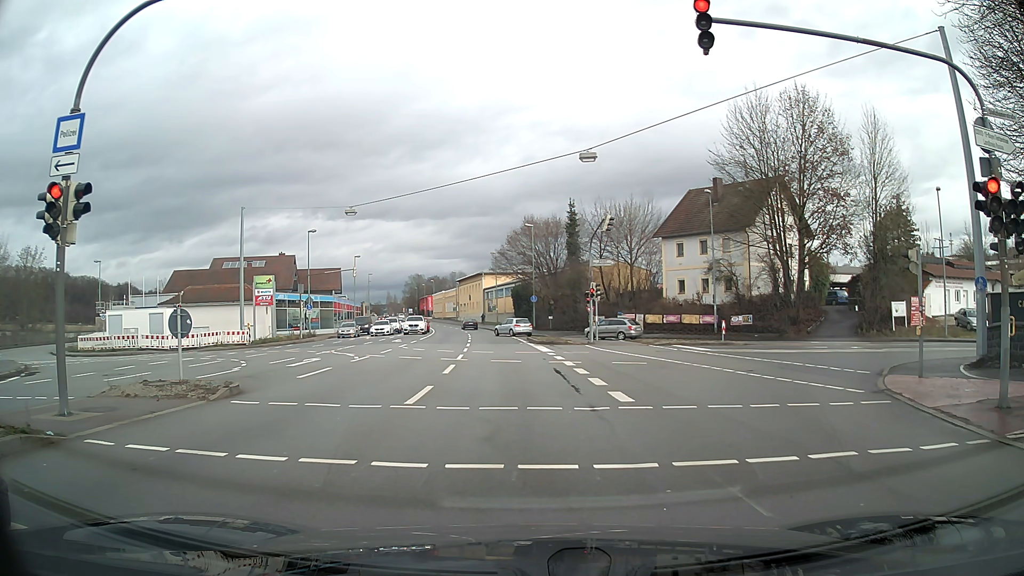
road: primary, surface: asphalt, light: Day
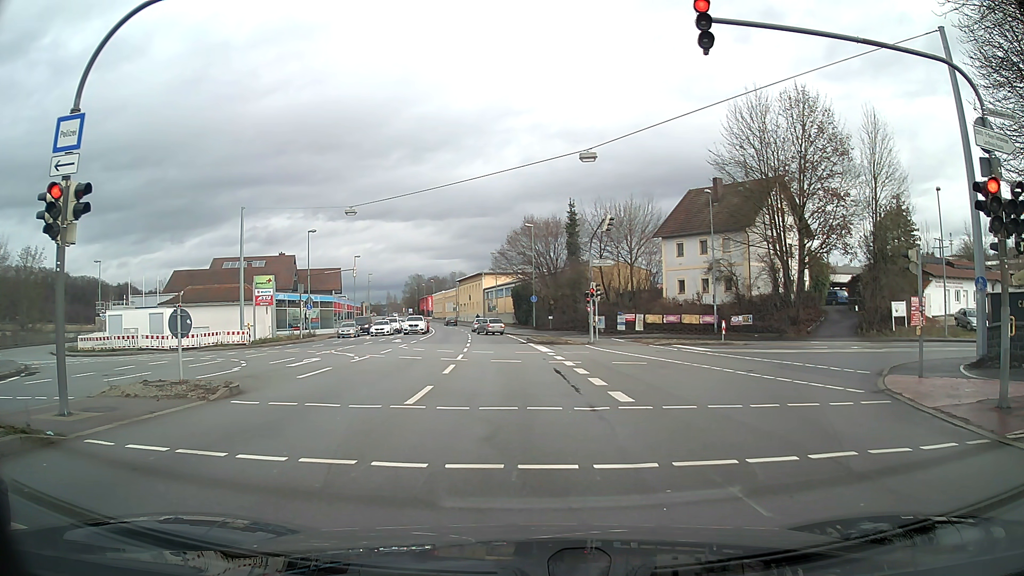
(0.0, 0.0) m; 0°
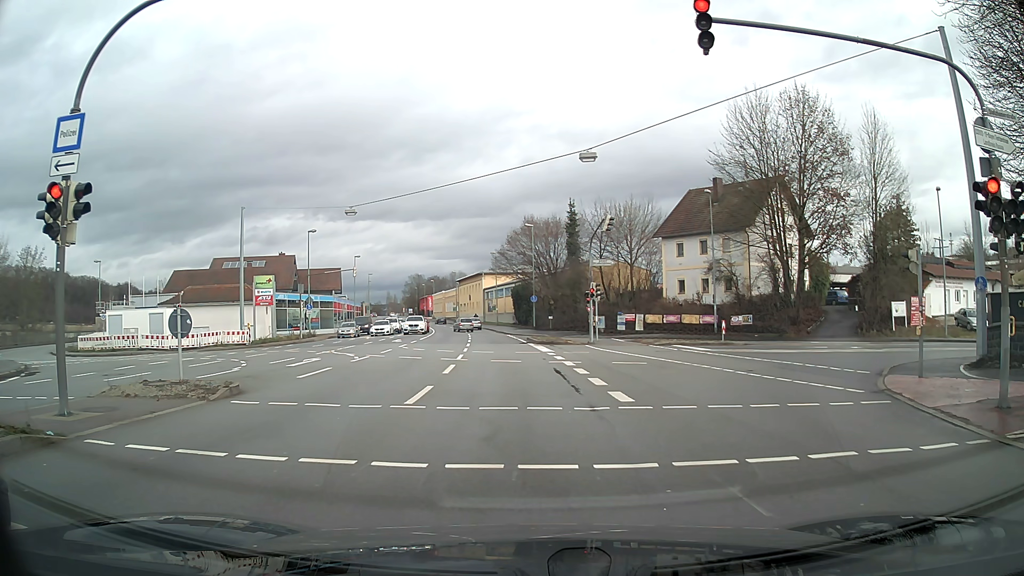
(0.0, 0.0) m; 0°
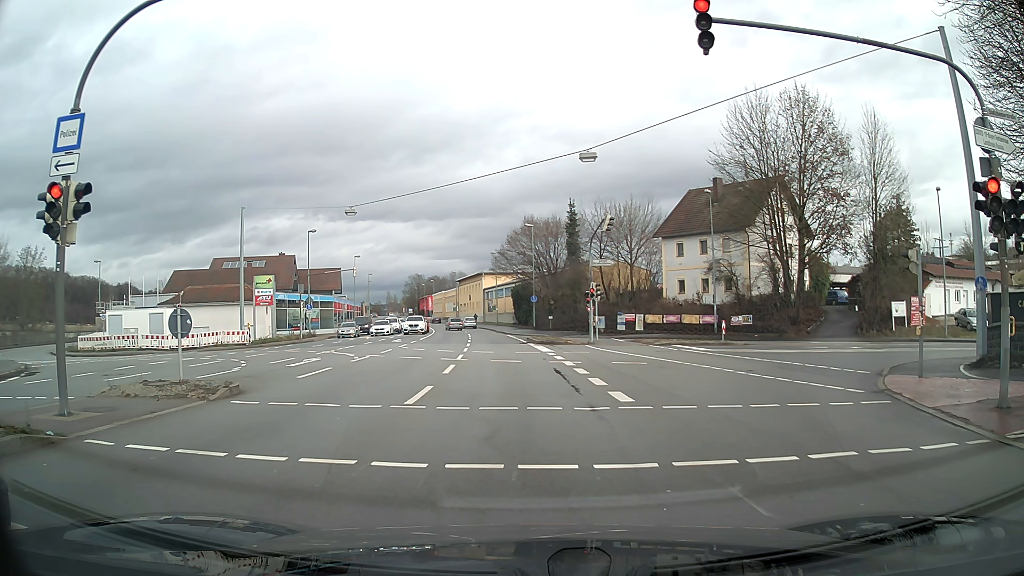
(0.0, 0.0) m; 0°
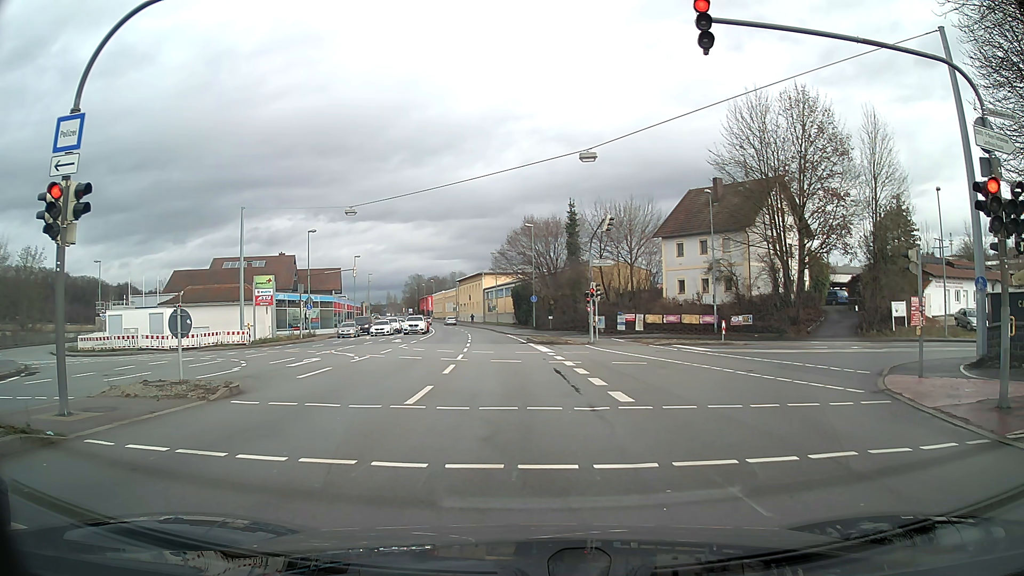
(0.0, 0.0) m; 0°
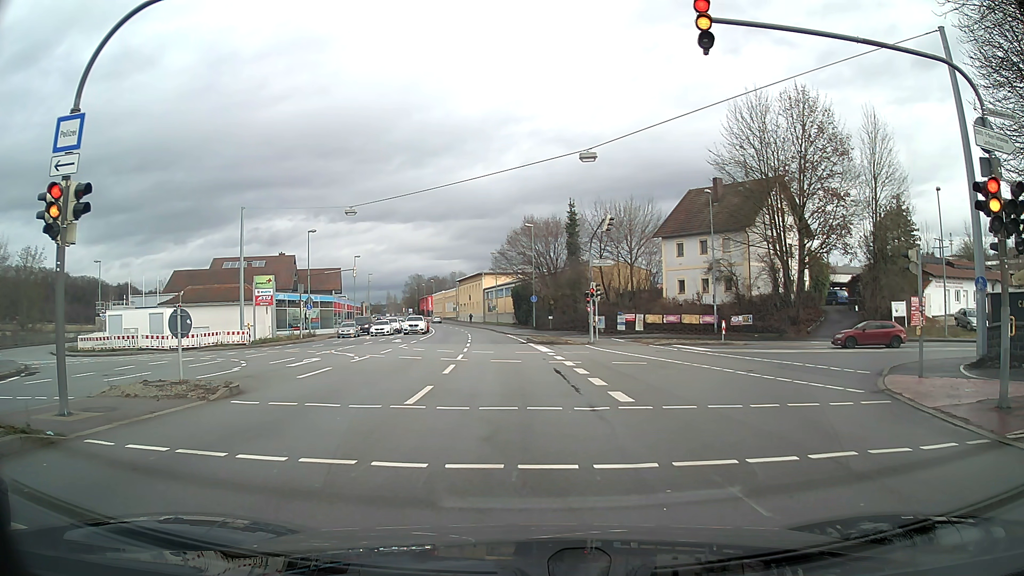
(0.0, 0.0) m; 0°
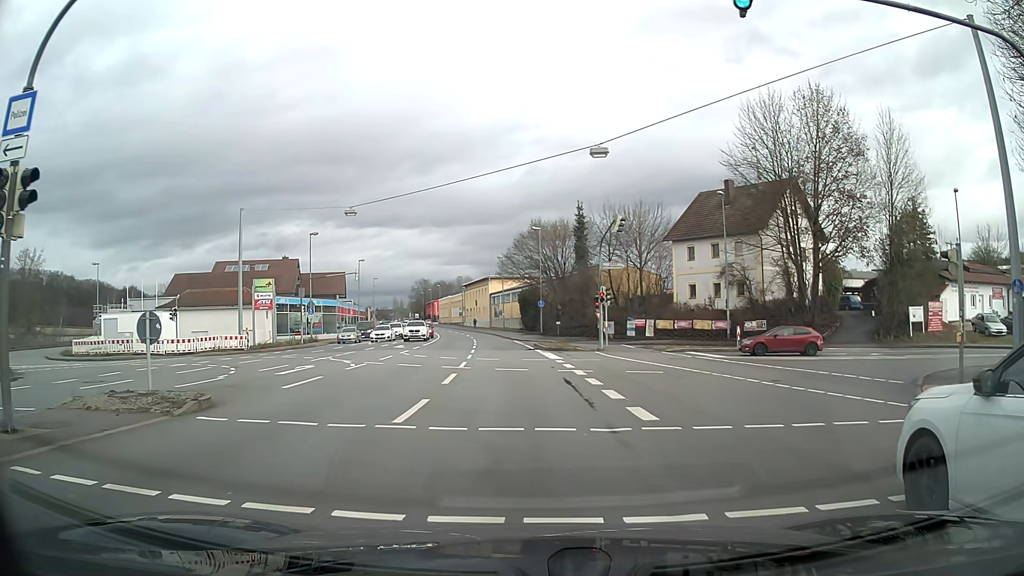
(0.0, +1.7) m; -1°
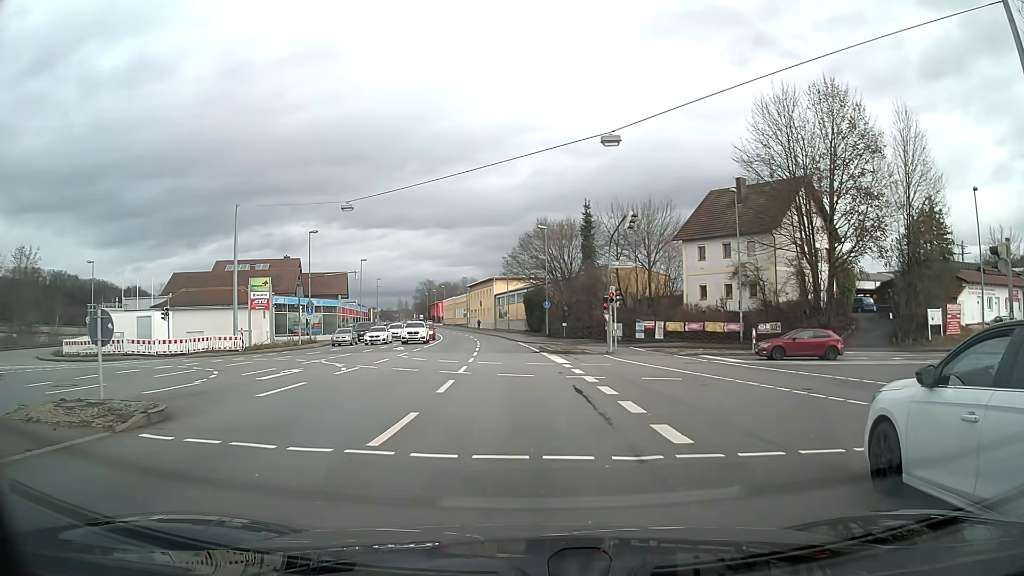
(0.0, +1.9) m; 0°
